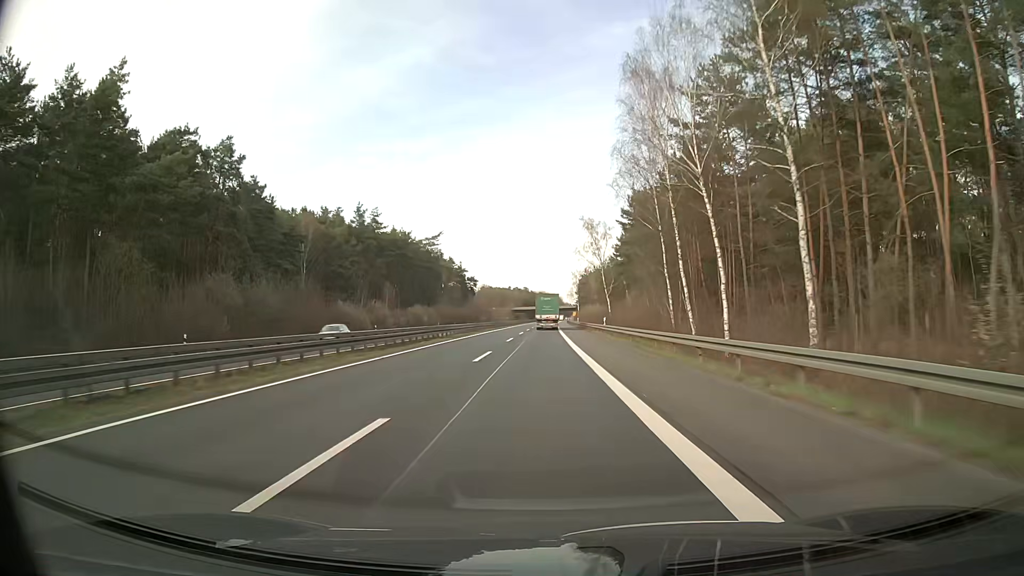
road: trunk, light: Day
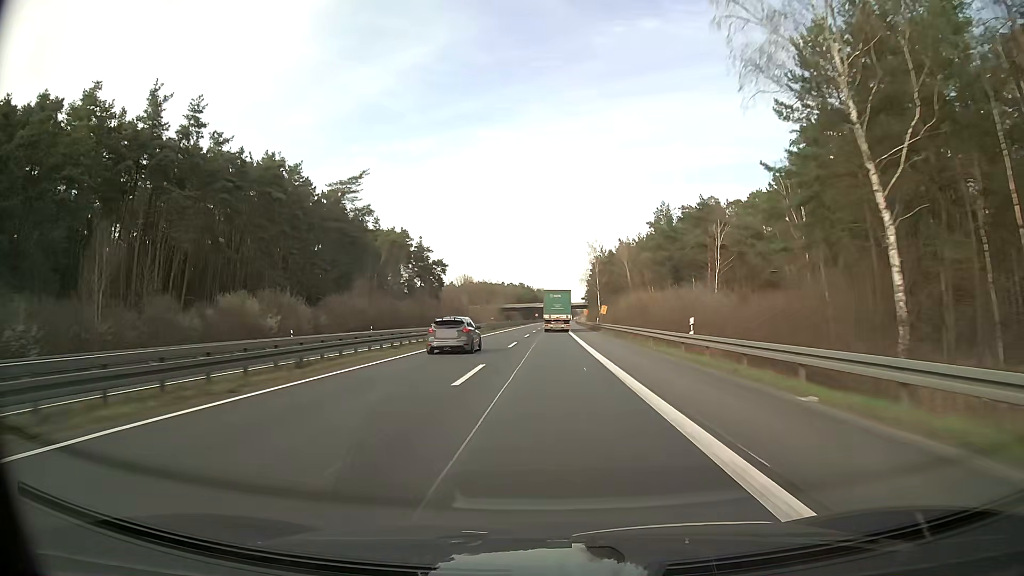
(+0.5, +79.8) m; 0°
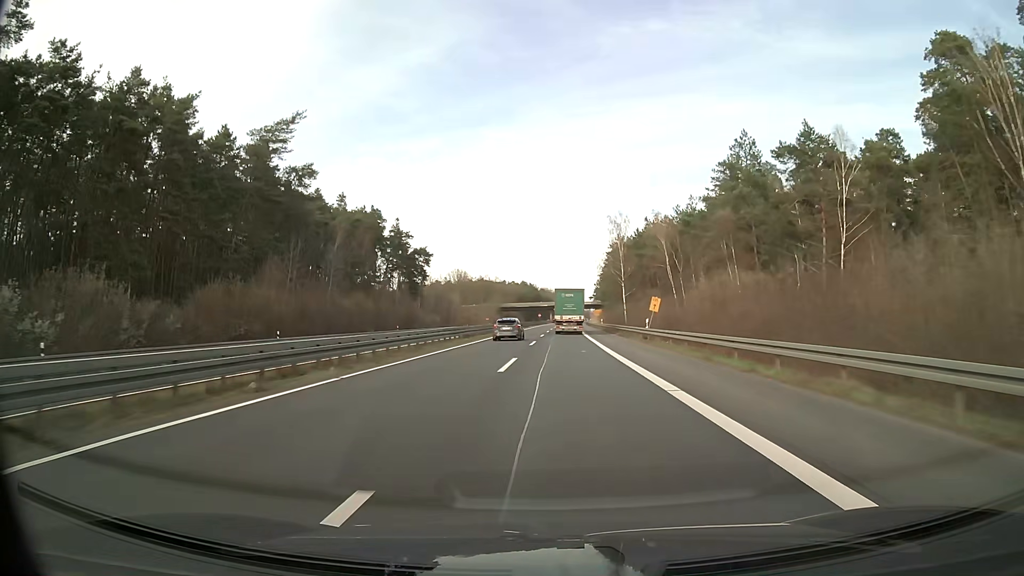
(-0.1, +32.7) m; 0°
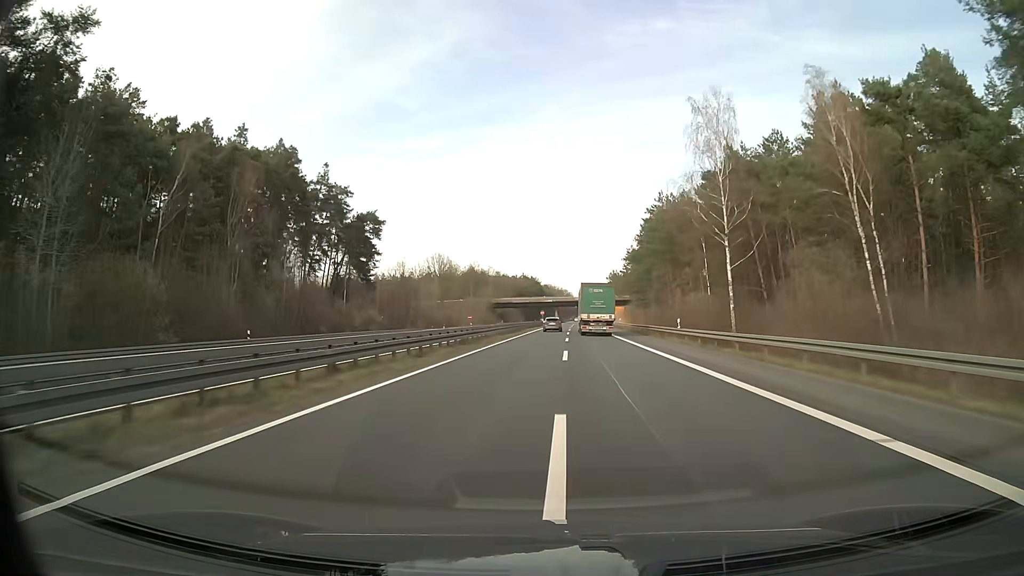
(-0.4, +50.0) m; -1°
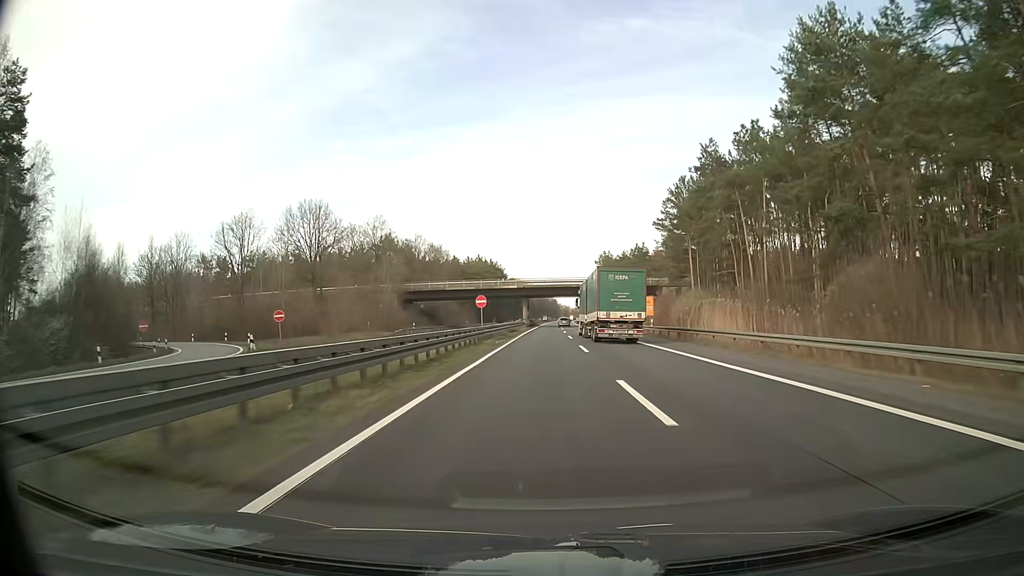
(+1.8, +85.6) m; +2°
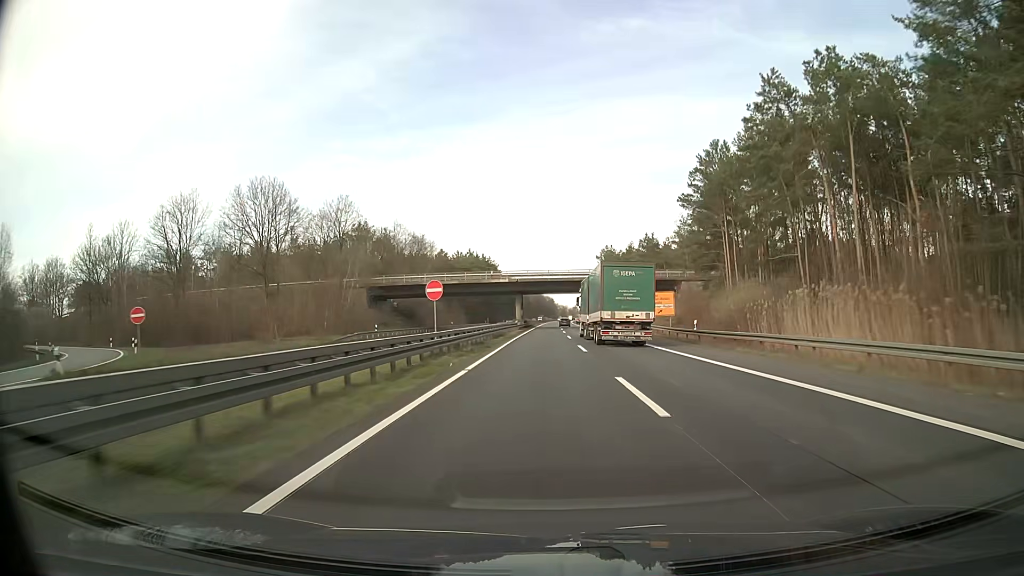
(+0.1, +17.4) m; 0°
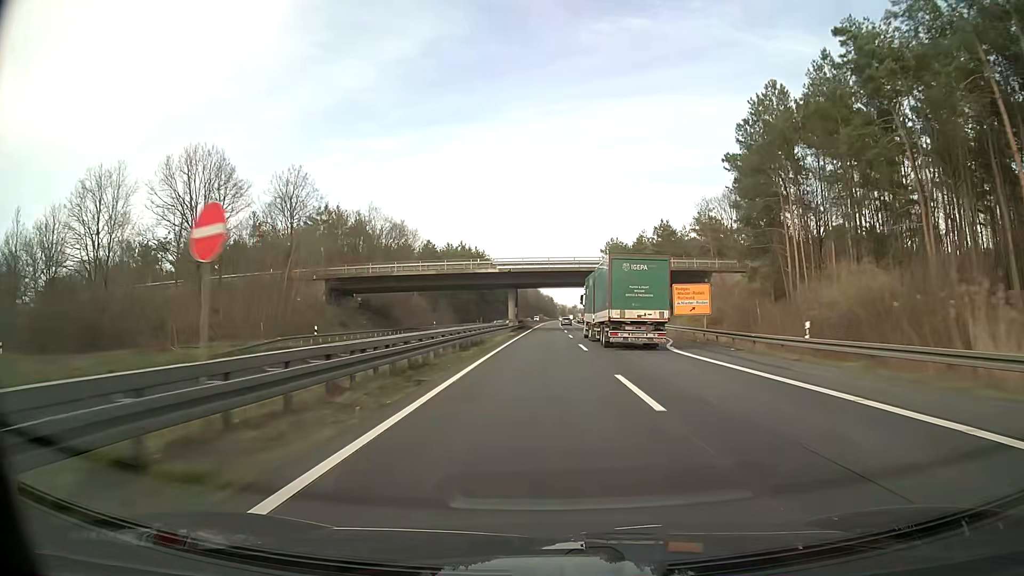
(+0.1, +17.5) m; 0°
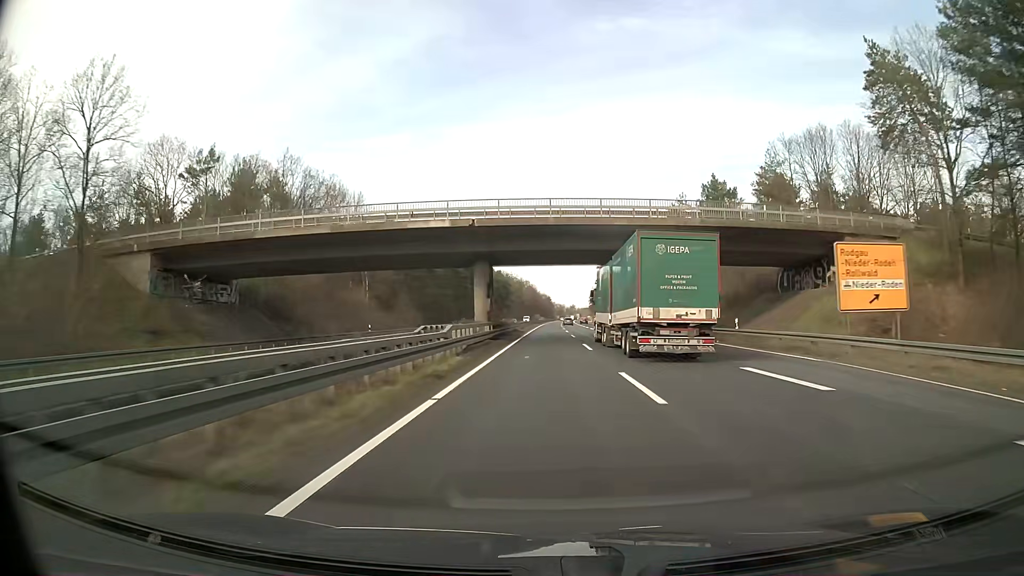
(+0.1, +35.4) m; 0°
(0, +10) (0, +20) (0, +30) (0, +40) (0, +50) (0, +60) (+1, +70) (+1, +80) (+1, +90) (+1, +100) m
